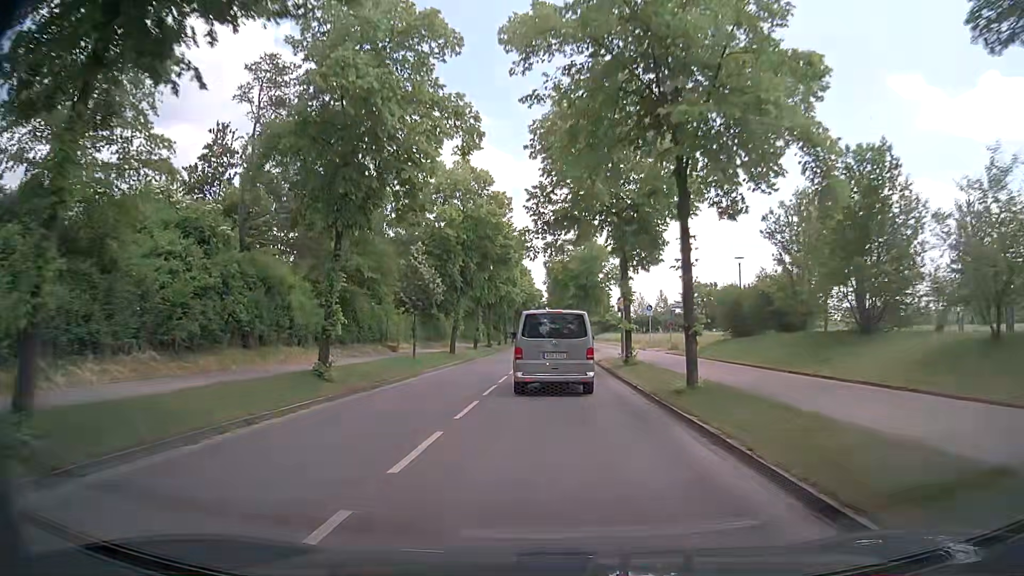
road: tertiary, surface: asphalt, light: Day
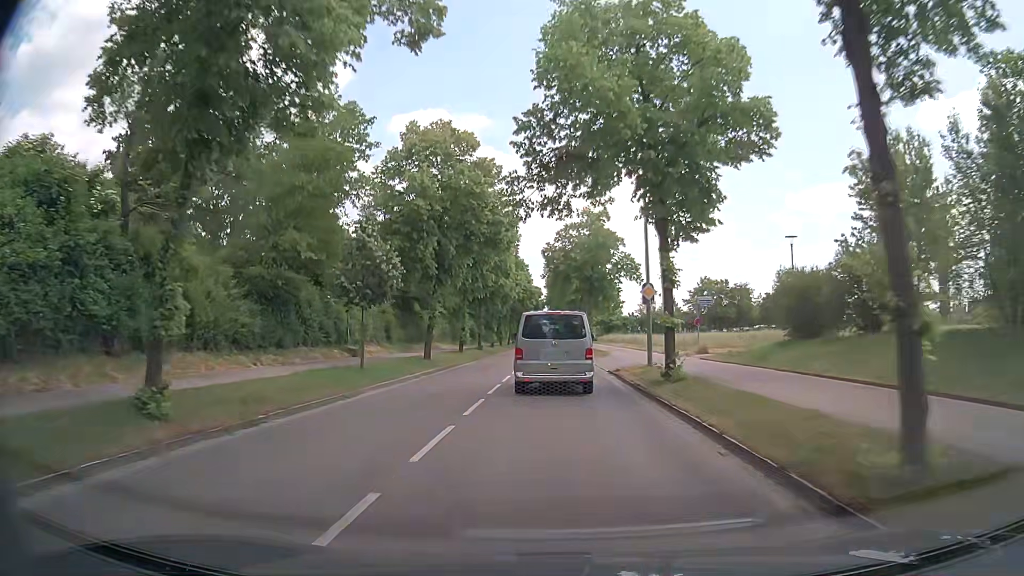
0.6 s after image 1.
(0.0, +8.3) m; 0°
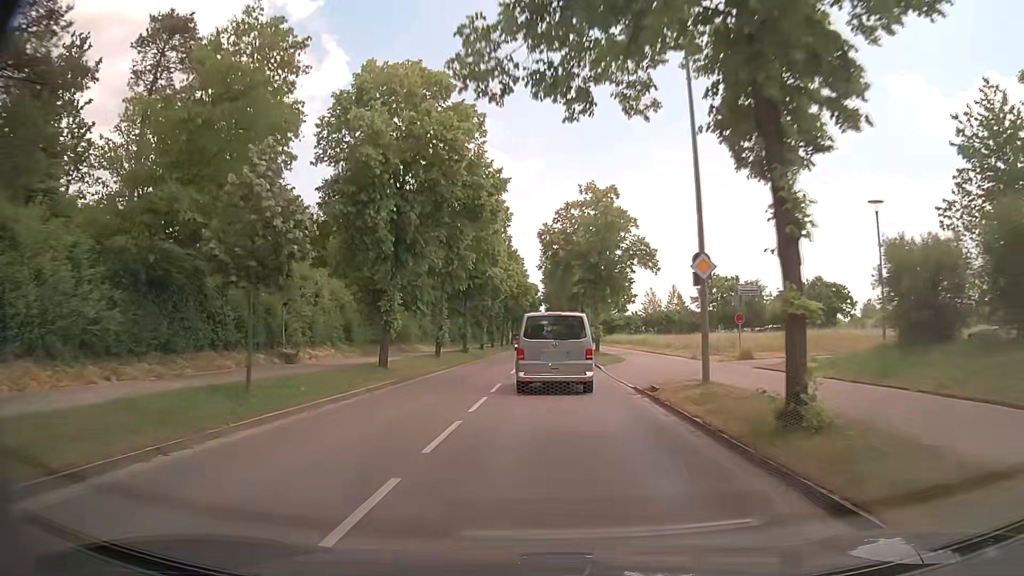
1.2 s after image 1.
(0.0, +8.3) m; +1°
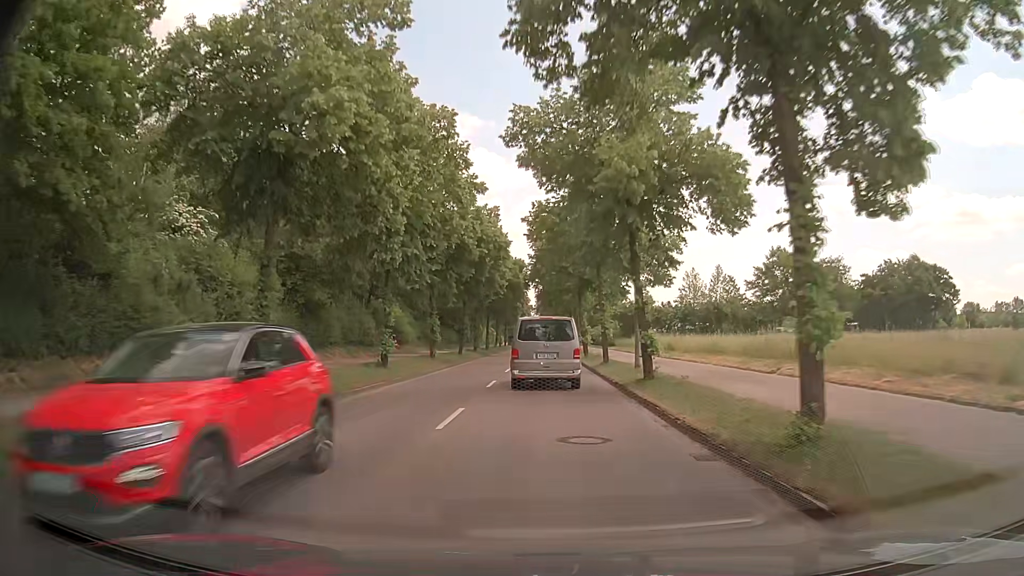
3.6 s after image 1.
(+0.1, +33.7) m; 0°
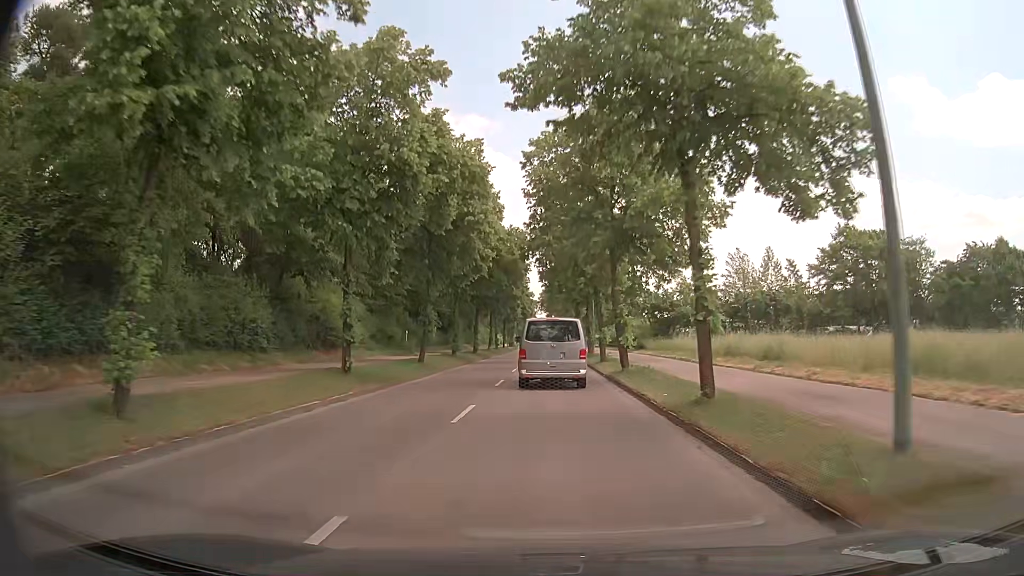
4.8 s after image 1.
(-0.1, +17.3) m; -1°
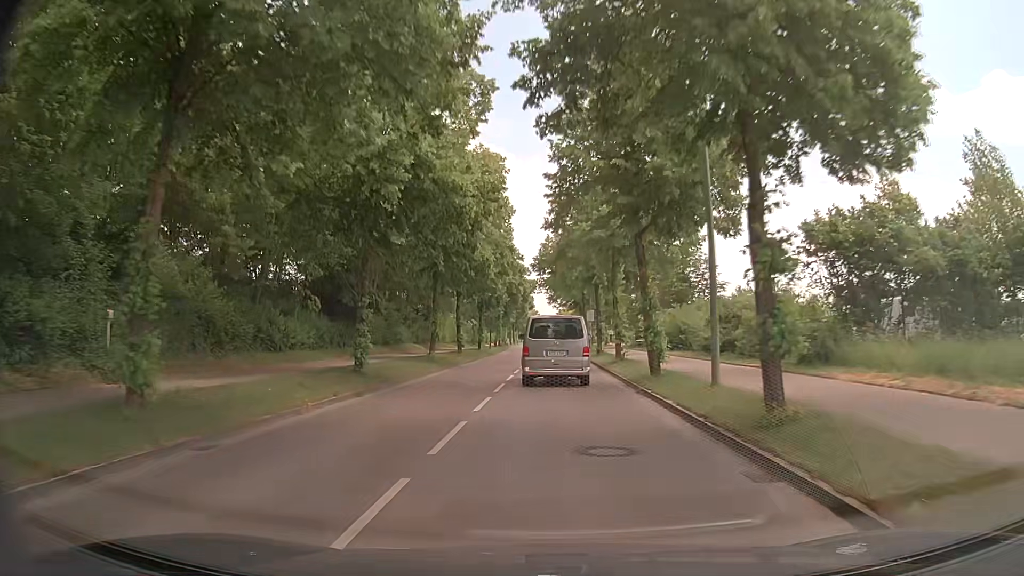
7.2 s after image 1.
(+0.2, +34.6) m; +1°
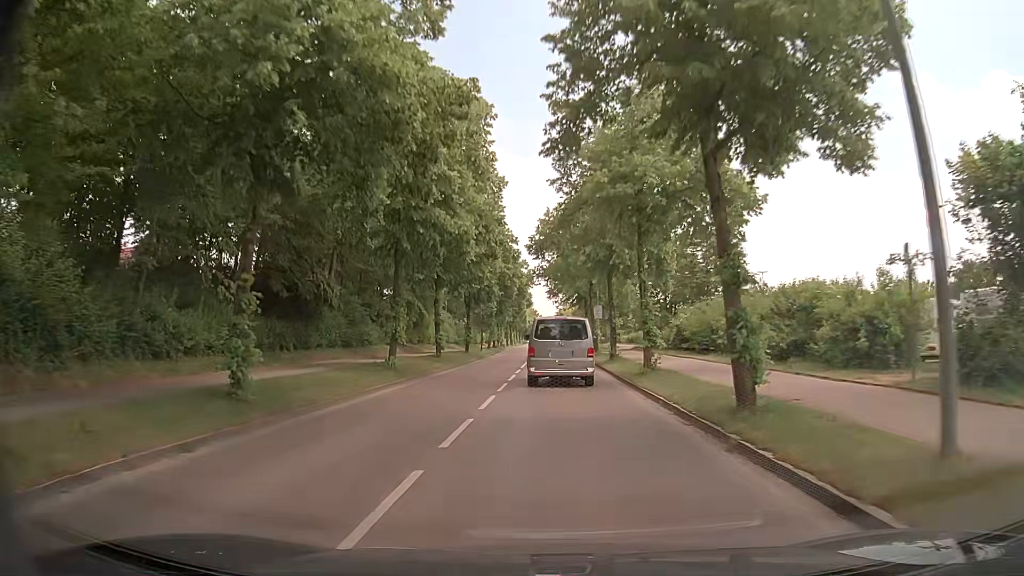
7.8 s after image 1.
(-0.1, +8.4) m; -1°
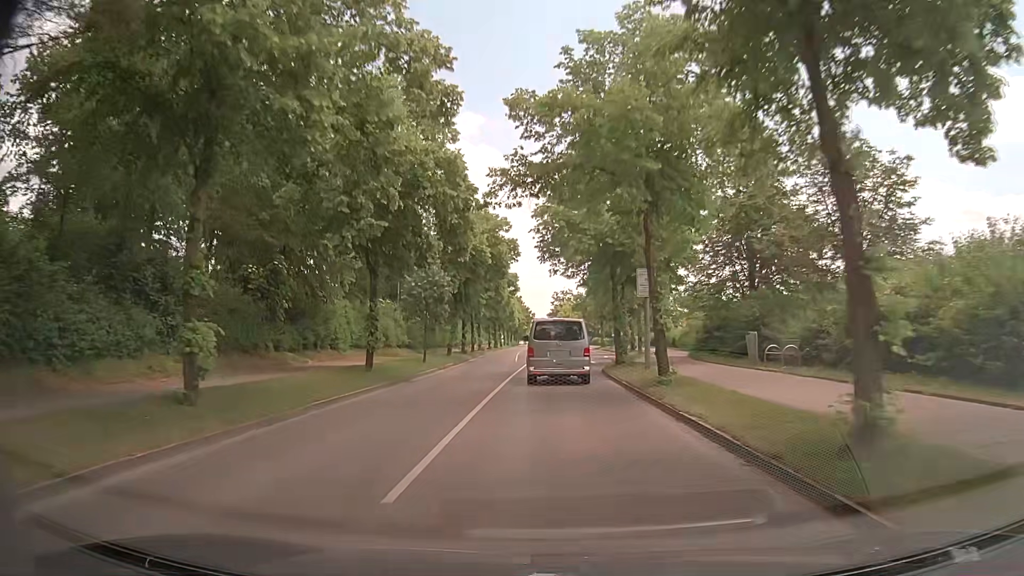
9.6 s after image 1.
(+0.3, +25.3) m; +1°
(0, +10) (0, +20) (+1, +30) (+1, +40) (+2, +50) (+3, +60) (+4, +70) (+4, +80) (+4, +90) (+4, +100) m
